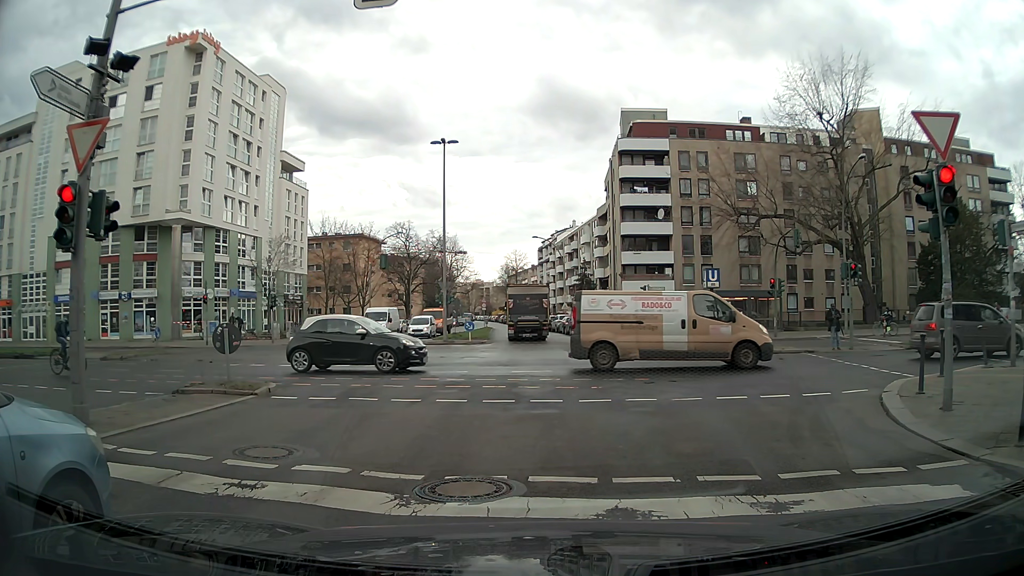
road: tertiary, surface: asphalt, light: Day
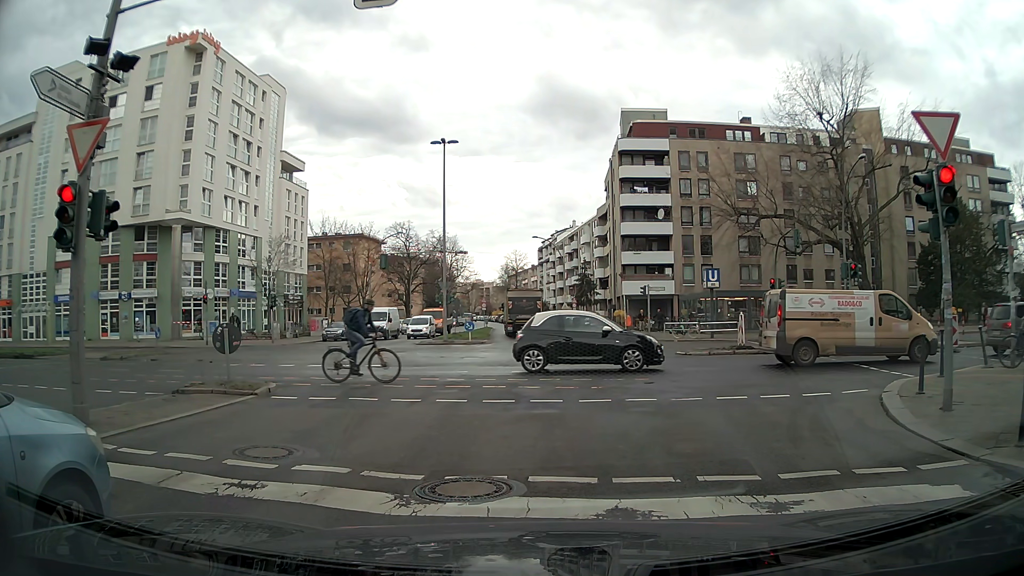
(0.0, 0.0) m; 0°
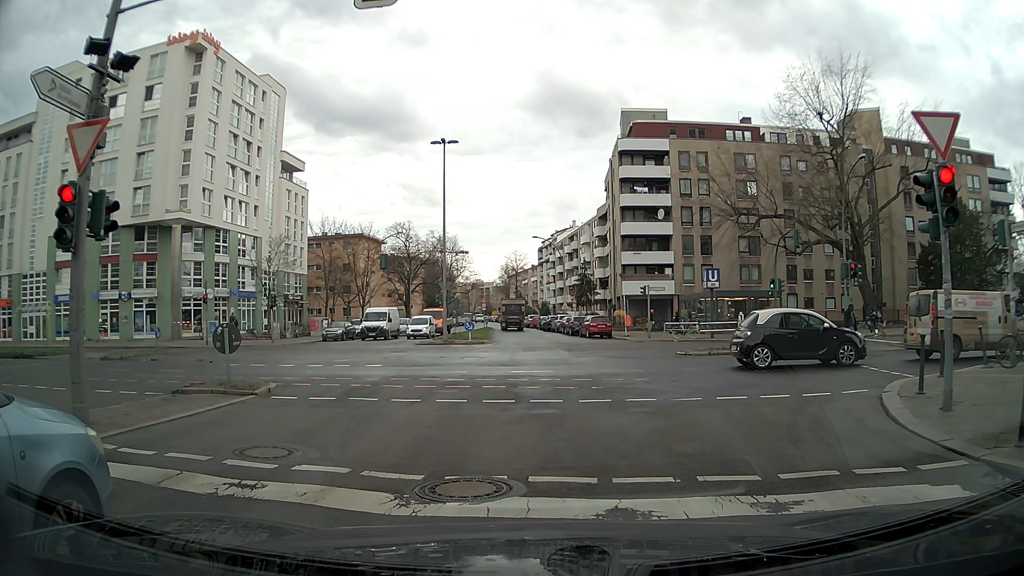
(0.0, 0.0) m; 0°
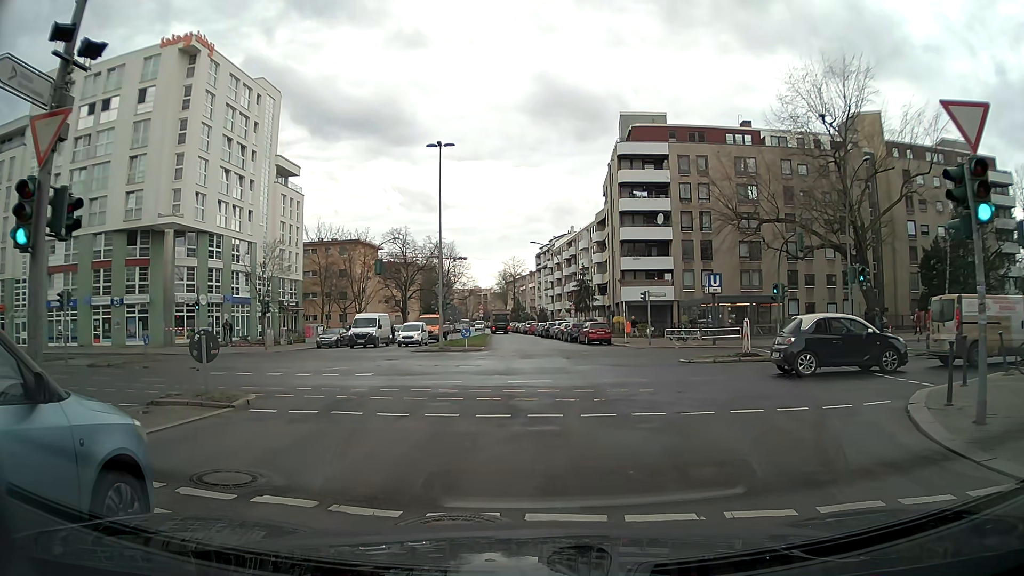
(0.0, +1.0) m; +2°
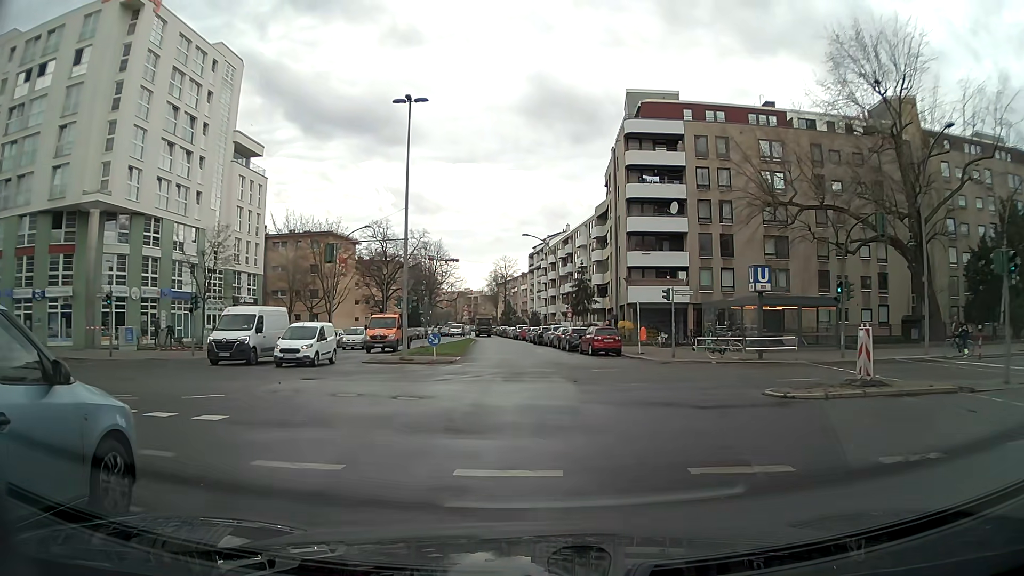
(0.0, +9.9) m; 0°
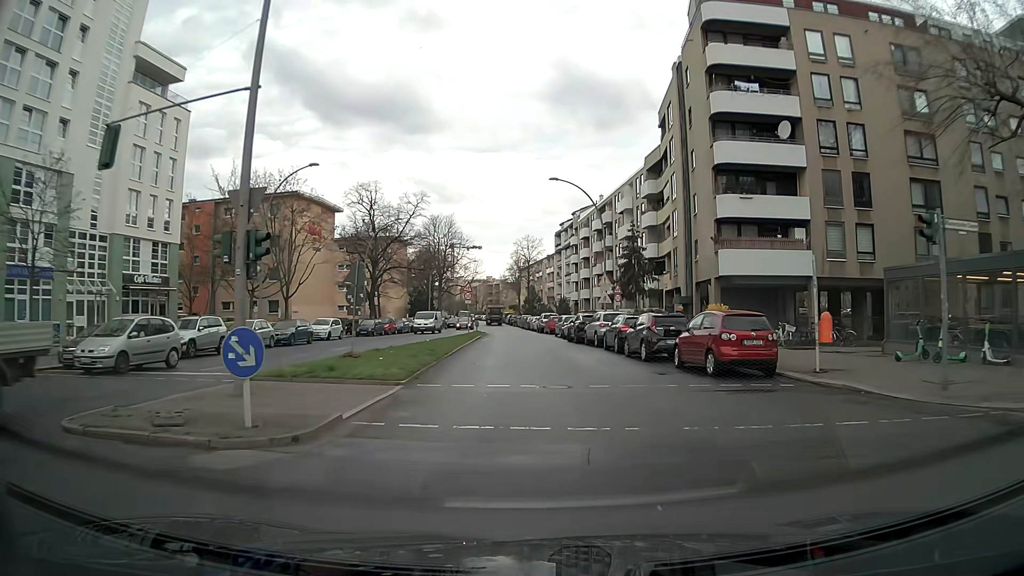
(-0.2, +21.4) m; -1°
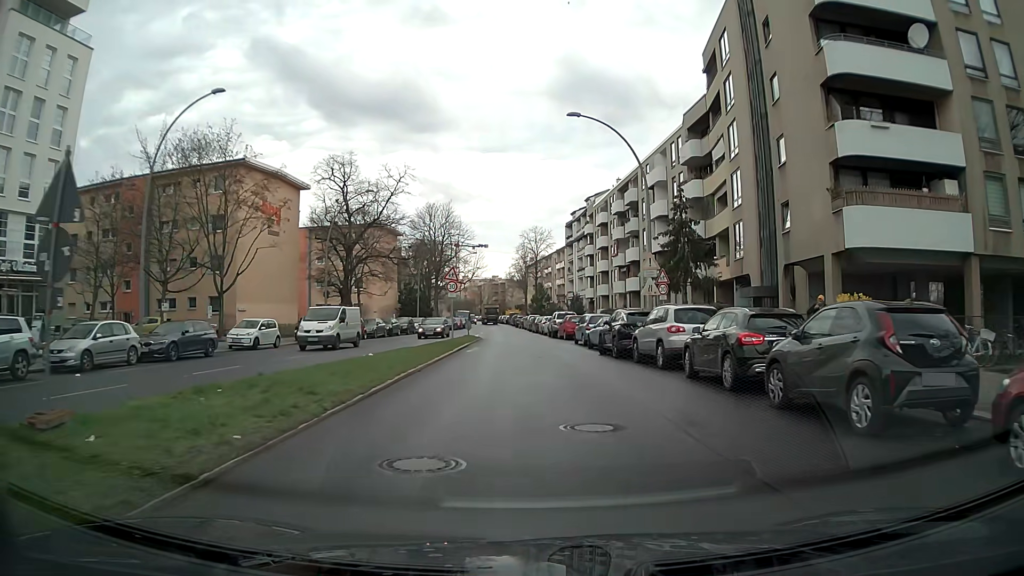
(-0.1, +14.0) m; -2°
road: residential
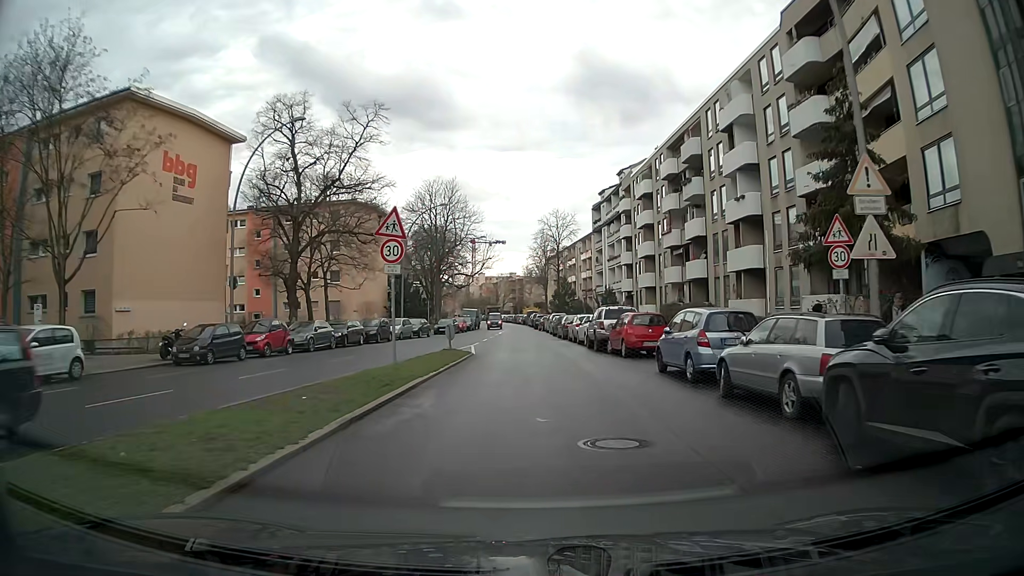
(0.0, +18.5) m; 0°
(0, +10) (0, +20) (0, +30) (0, +40) (-1, +50) (-1, +60) (-1, +70) (-2, +80) (-2, +90) (-3, +100) m
